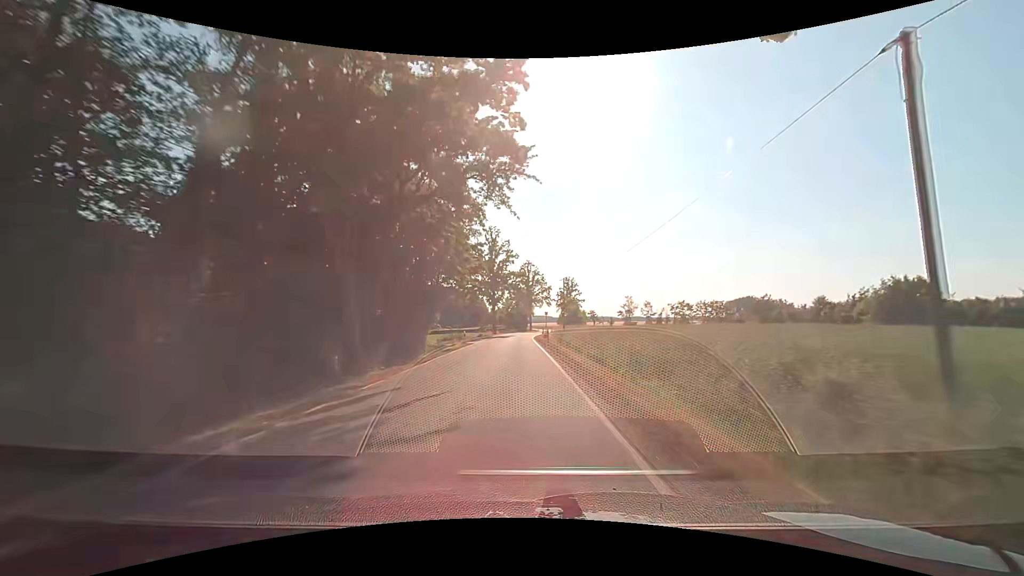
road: tertiary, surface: asphalt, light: Day
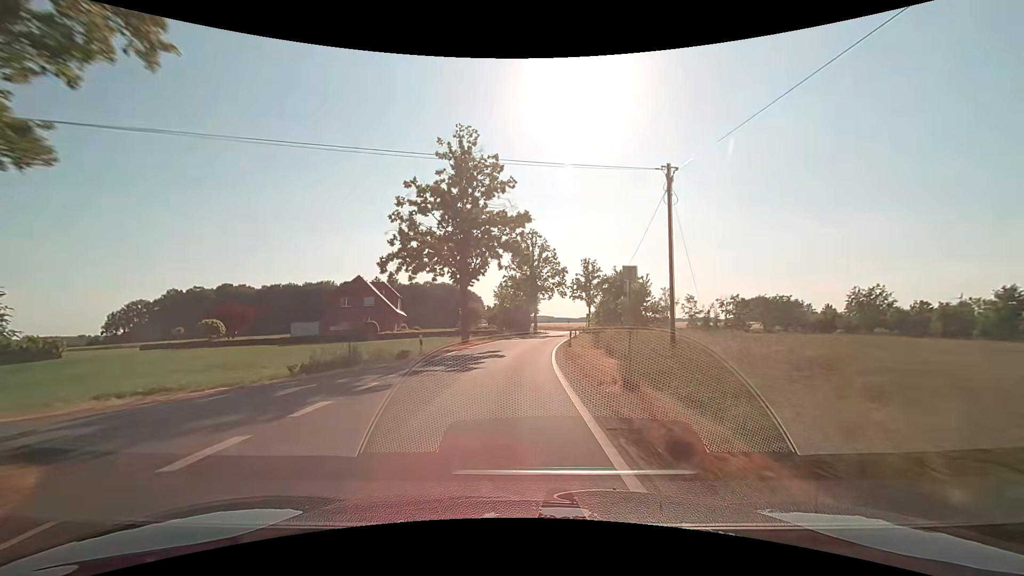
(-0.1, +37.8) m; 0°
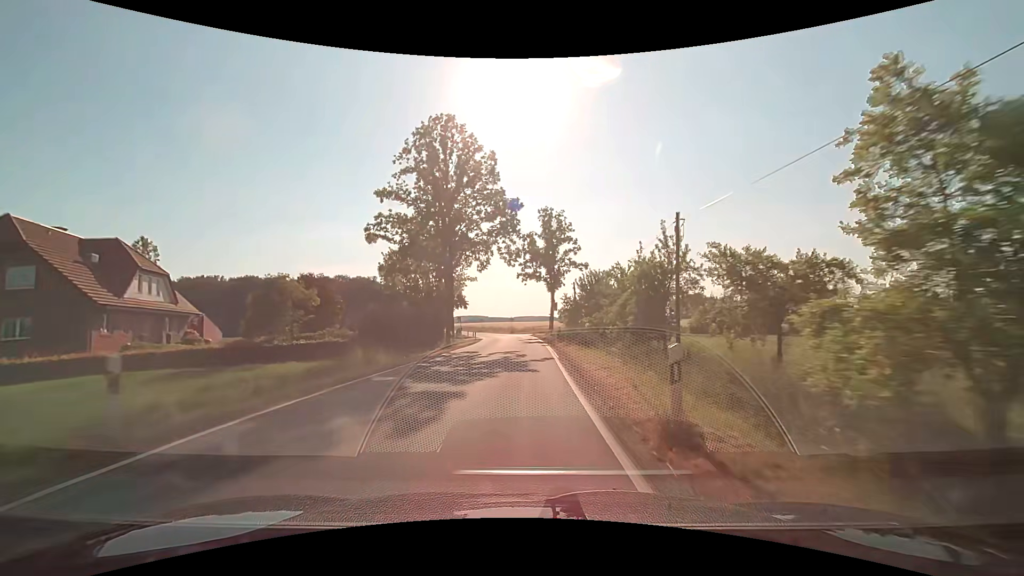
(+1.9, +42.0) m; +7°
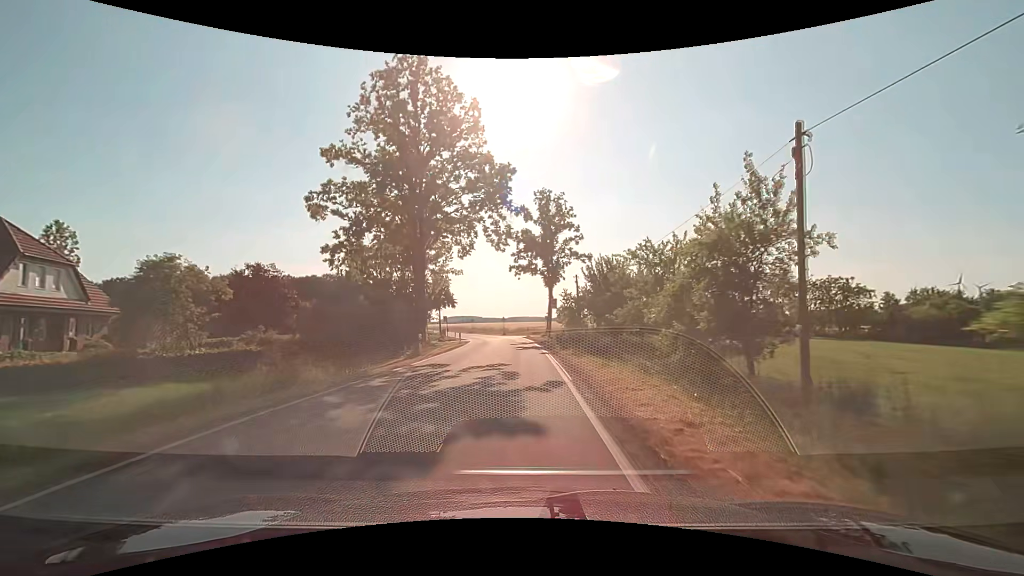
(+0.1, +7.7) m; +1°
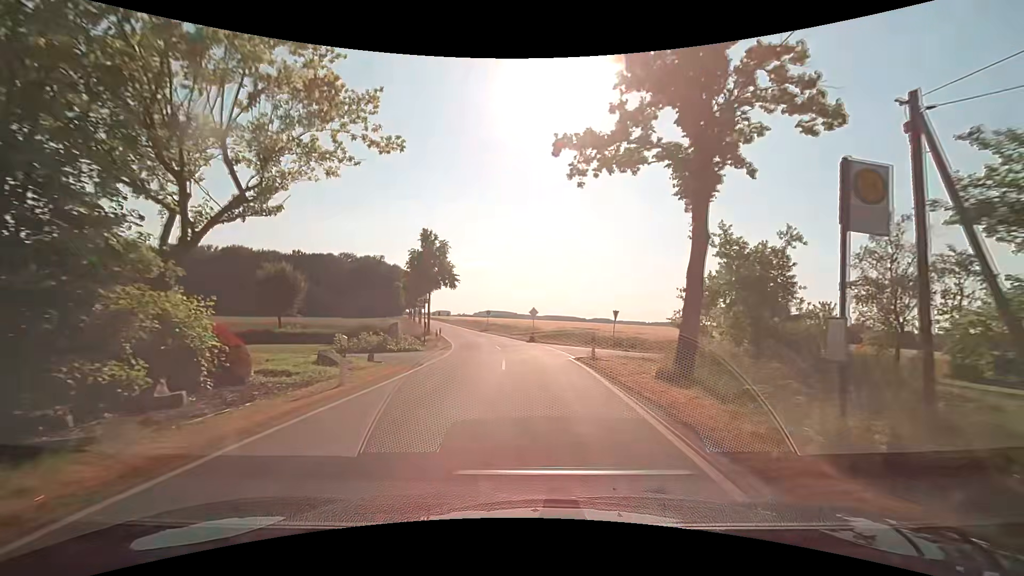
(-0.7, +33.0) m; -4°
(0, +10) (+1, +20) (+5, +29) (+13, +35) (+22, +39) (+32, +42) (+41, +45) (+51, +48) (+60, +51) (+70, +54) m
